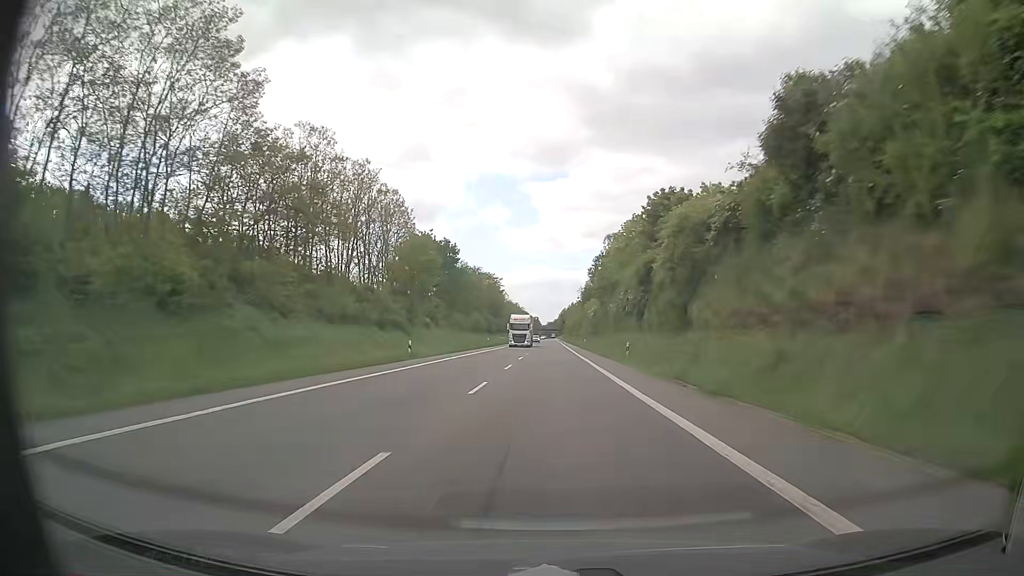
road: primary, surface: asphalt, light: Day
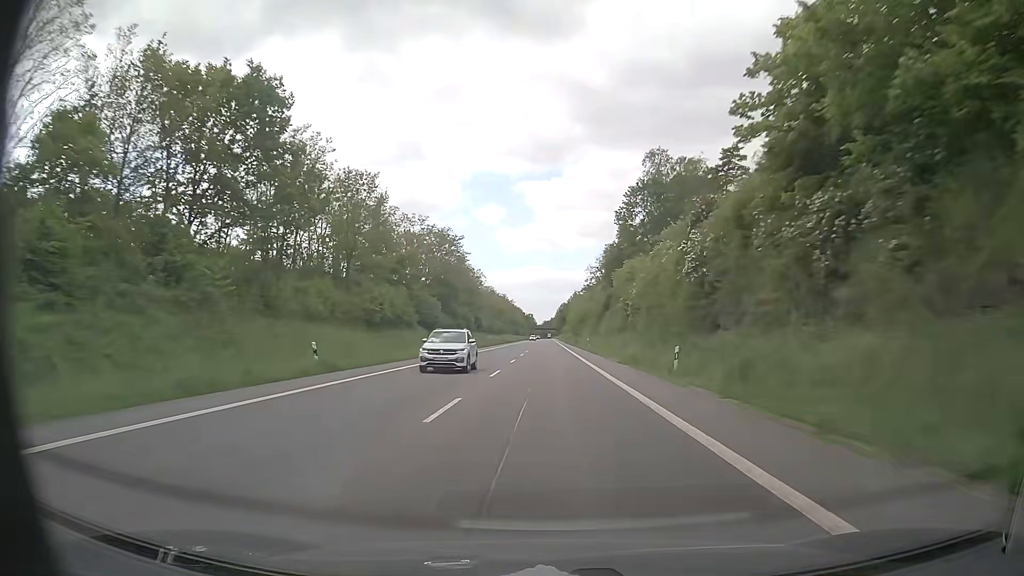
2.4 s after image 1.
(+0.3, +65.2) m; +1°
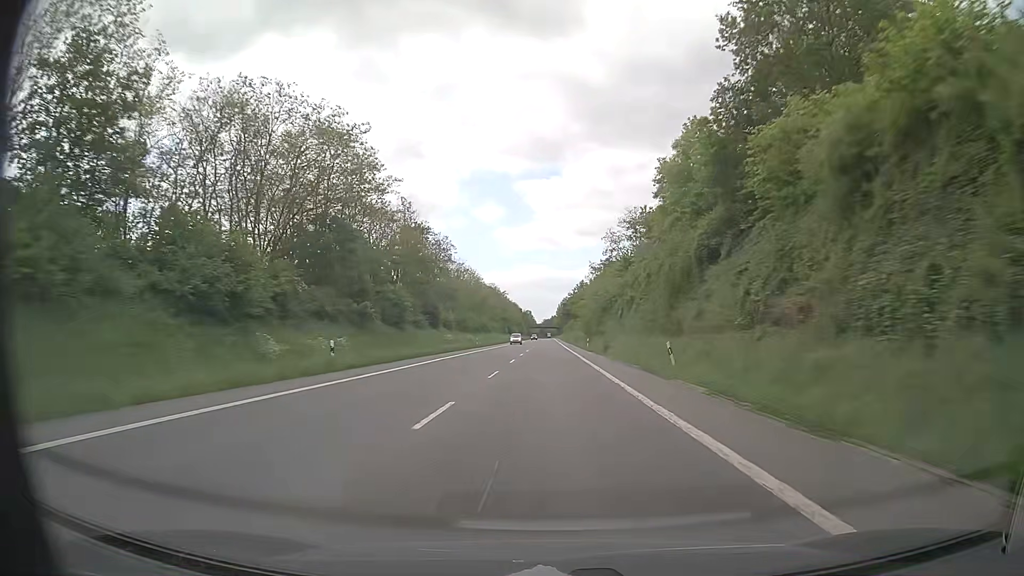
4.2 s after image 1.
(-0.1, +48.9) m; 0°
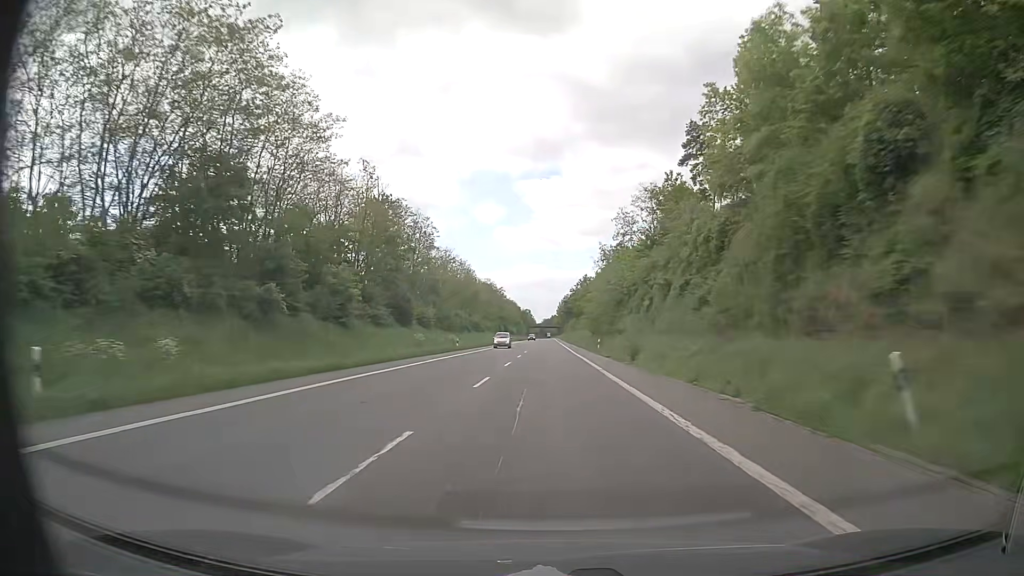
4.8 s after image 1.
(0.0, +16.3) m; 0°
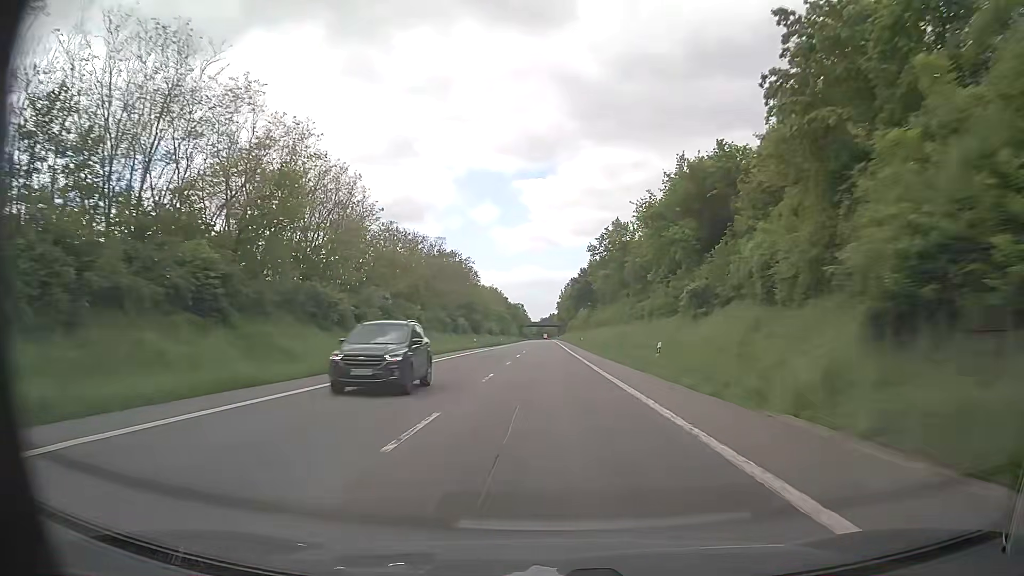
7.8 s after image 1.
(+0.2, +81.5) m; 0°
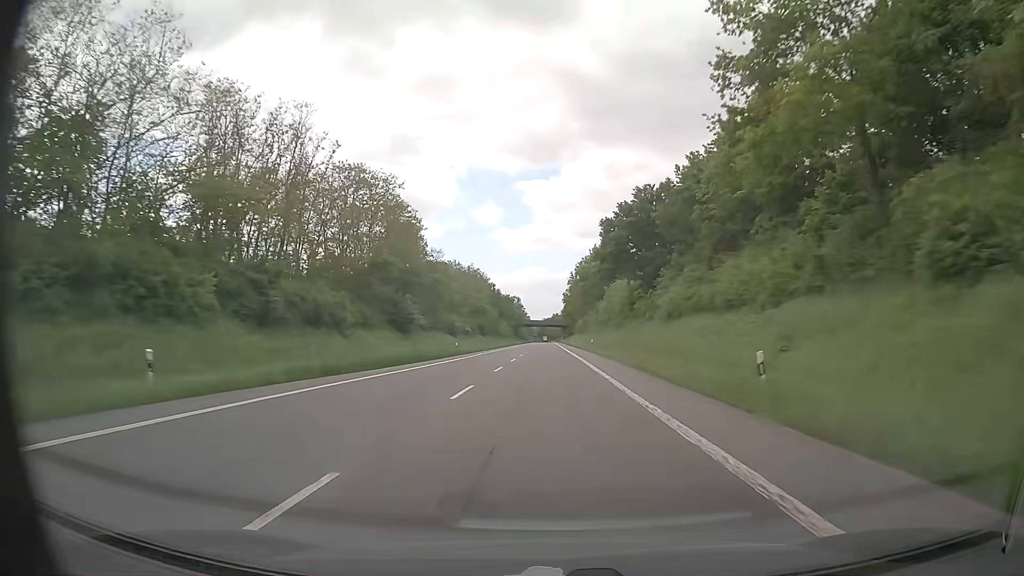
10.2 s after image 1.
(+0.2, +65.2) m; 0°
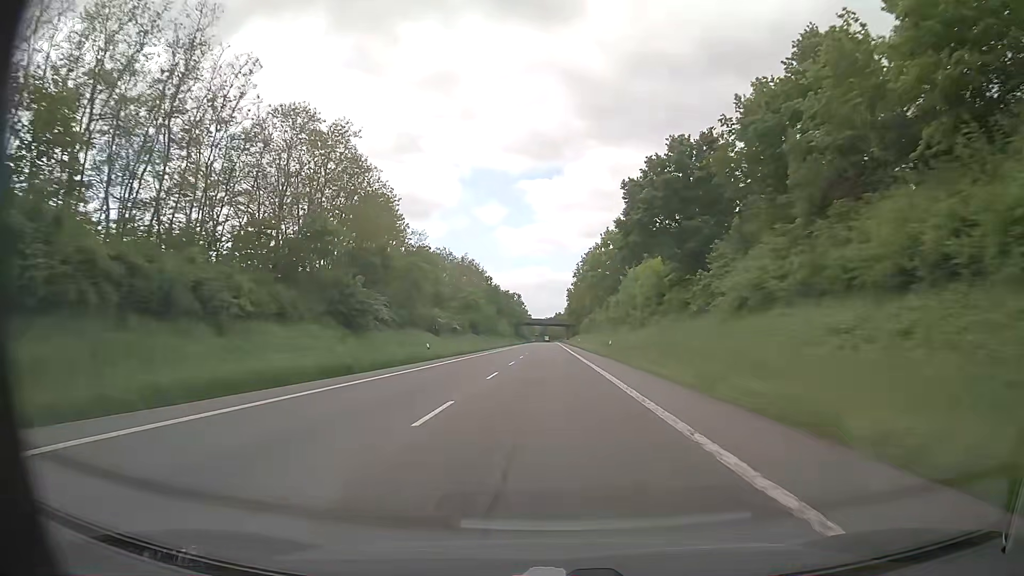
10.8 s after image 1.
(-0.1, +16.3) m; 0°
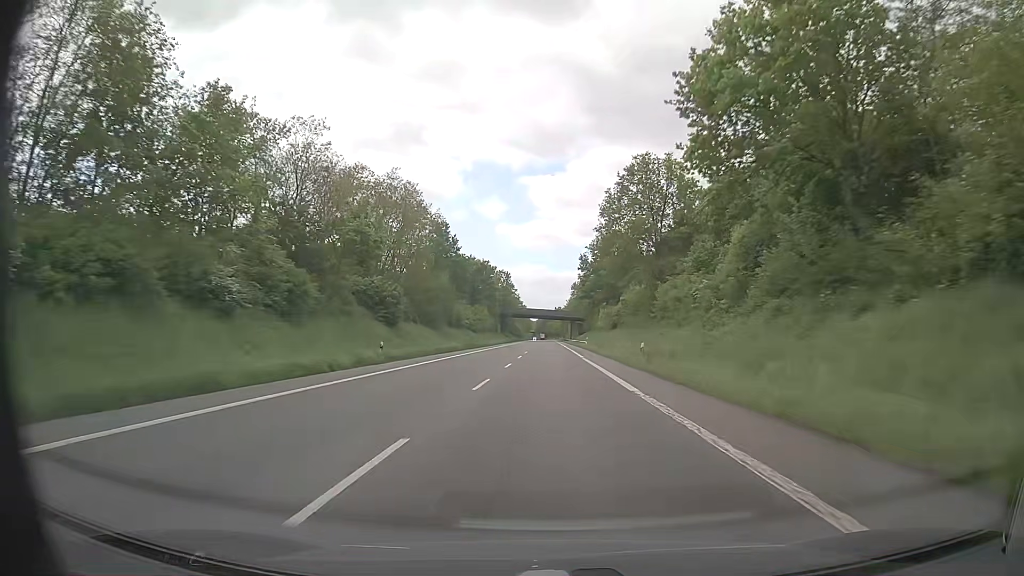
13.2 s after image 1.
(0.0, +65.2) m; 0°
(0, +10) (0, +20) (0, +30) (0, +40) (0, +50) (0, +60) (0, +70) (0, +80) (0, +90) (0, +100) m
